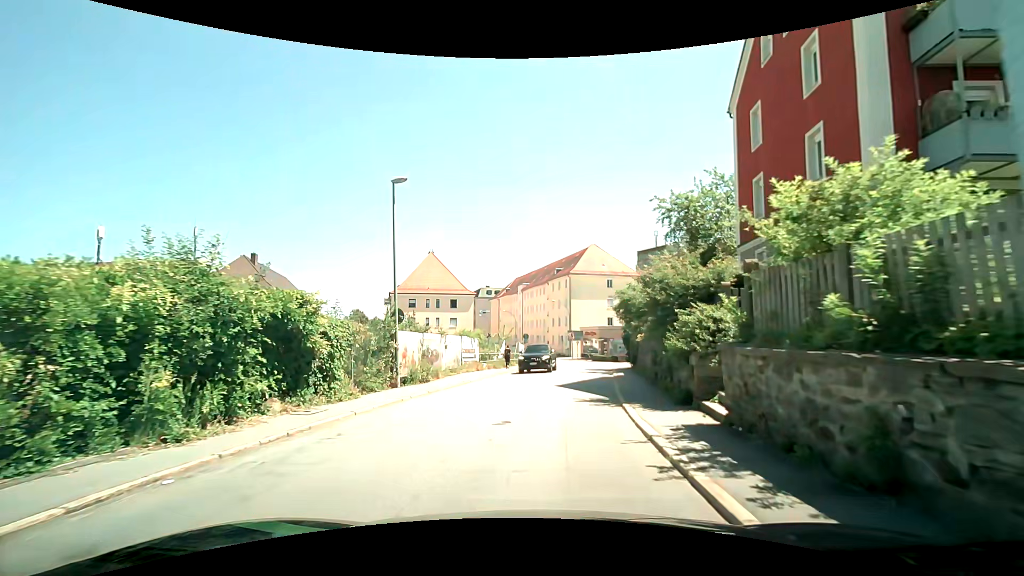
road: tertiary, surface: asphalt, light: Day
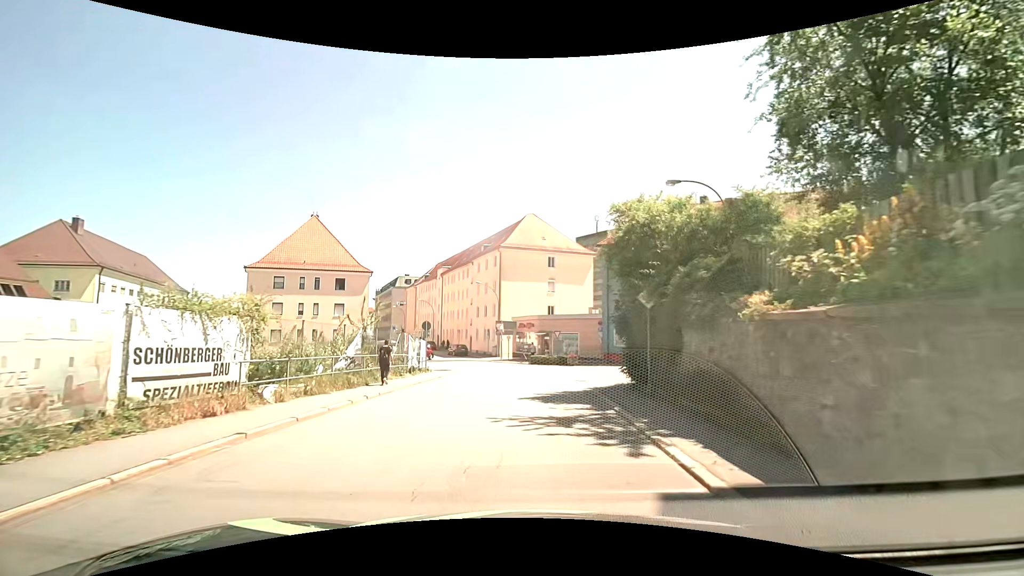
(+1.0, +19.7) m; +7°
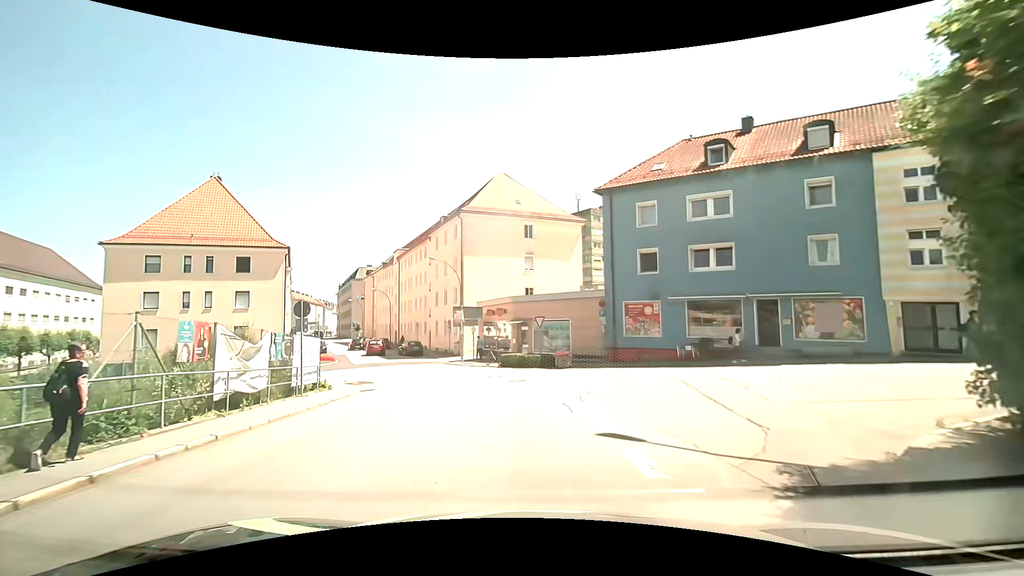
(+0.6, +14.2) m; +2°
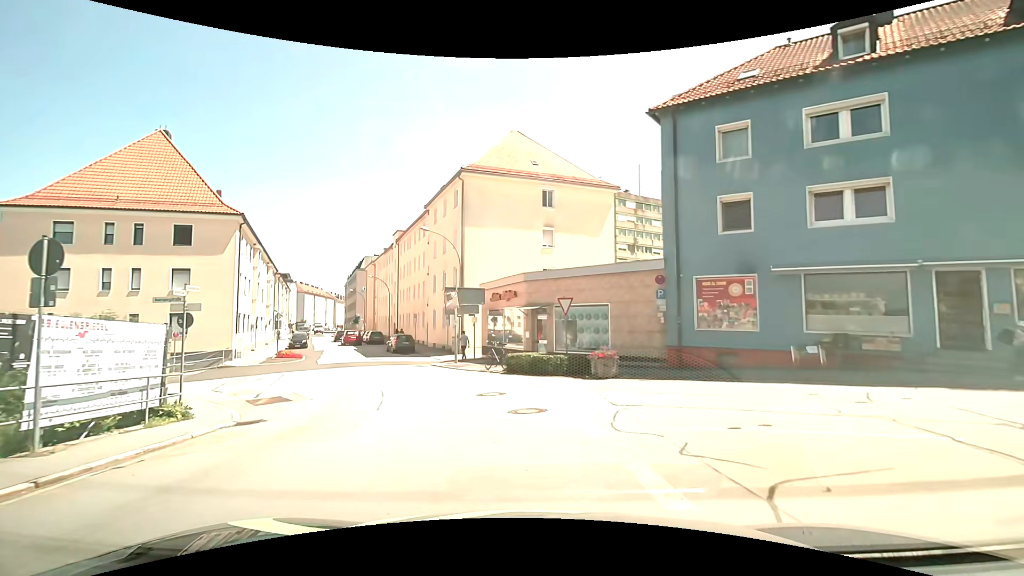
(0.0, +9.8) m; -1°
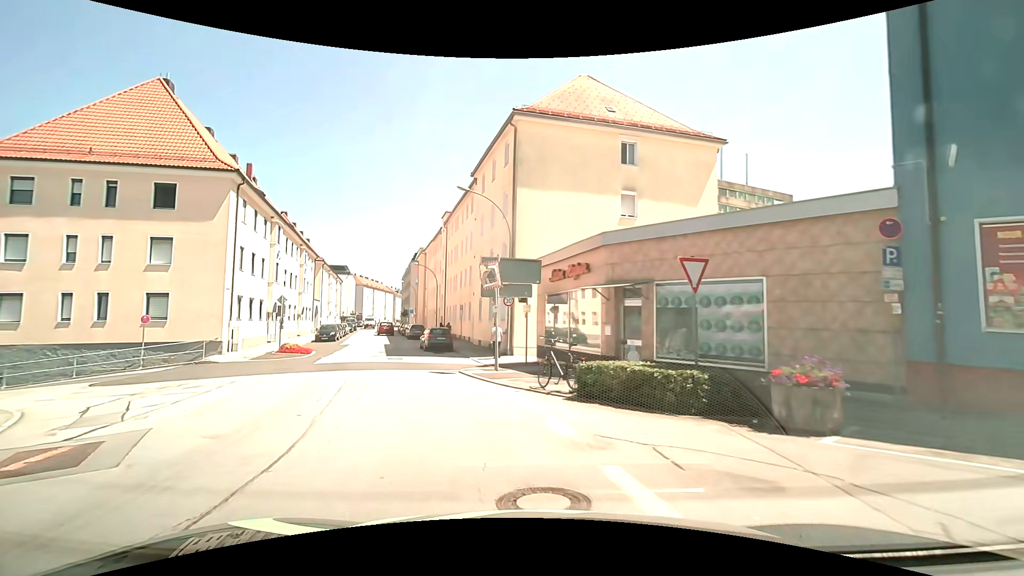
(-0.4, +8.9) m; -7°
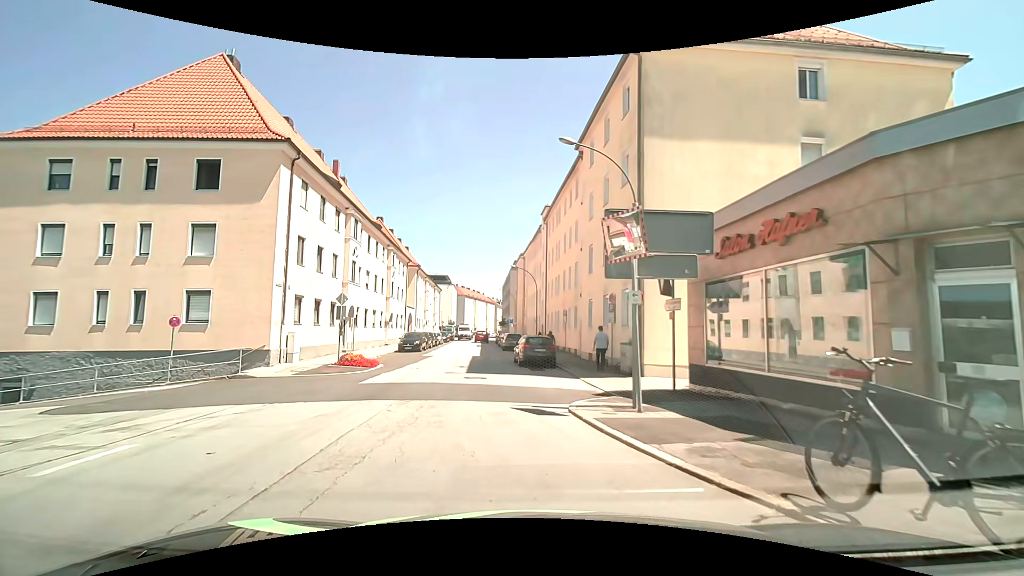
(-0.8, +7.4) m; -12°
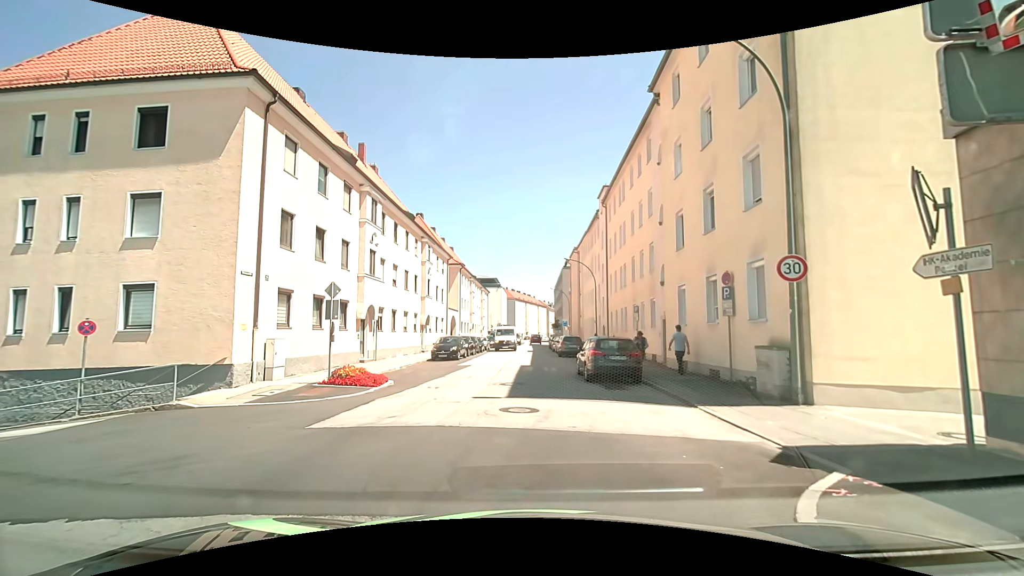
(-0.3, +6.8) m; -4°
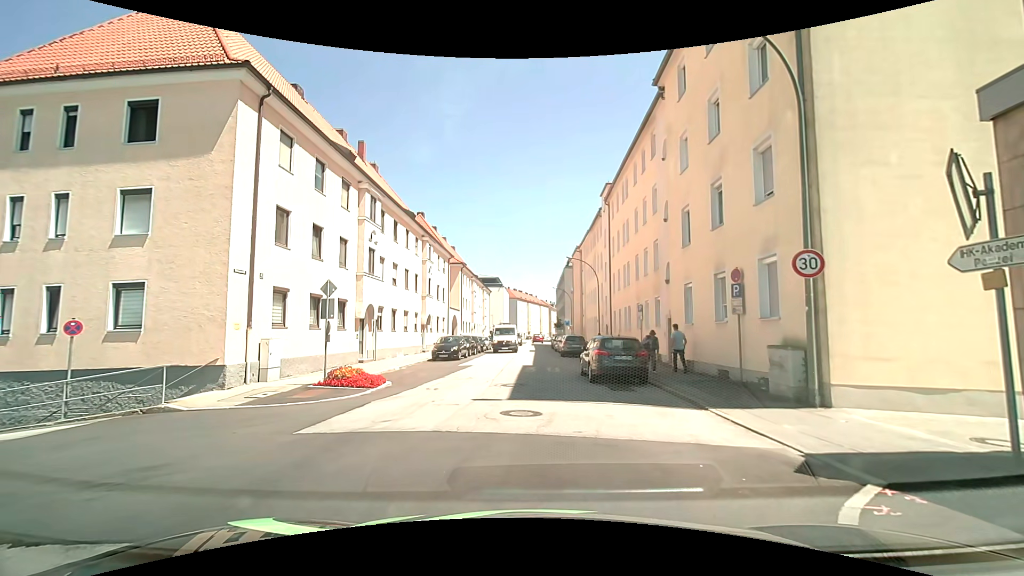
(0.0, +0.5) m; 0°
